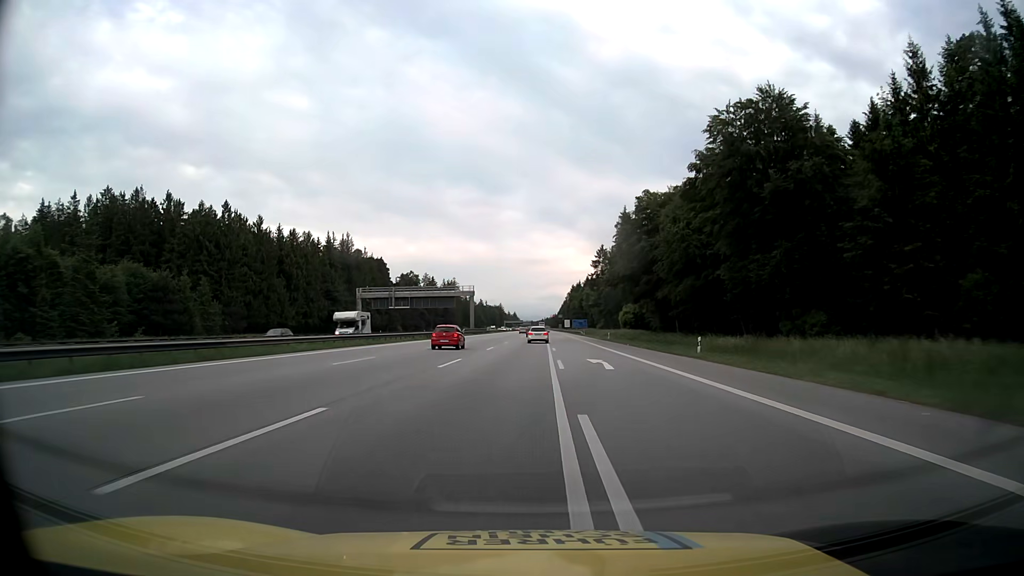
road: motorway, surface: asphalt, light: Day
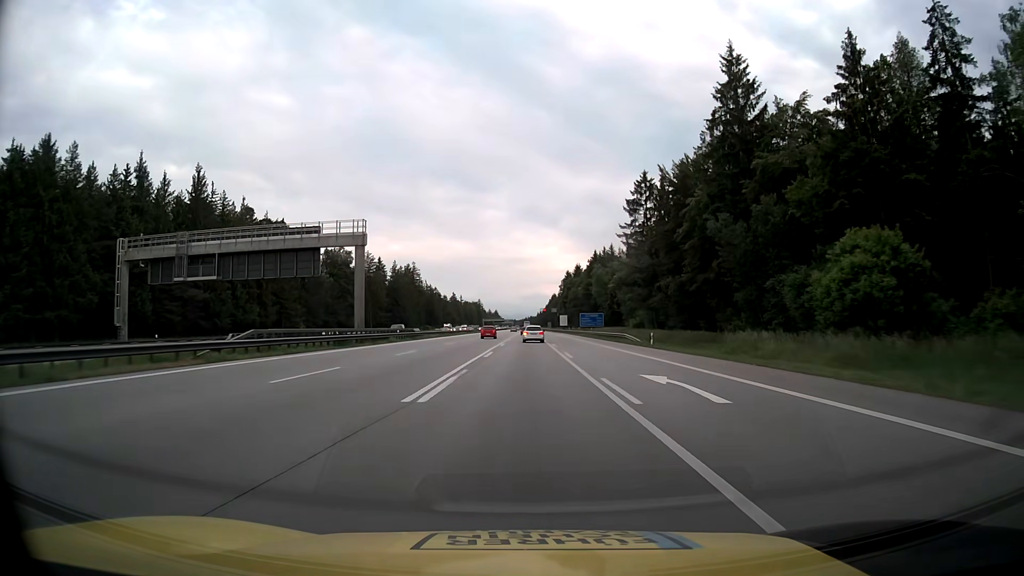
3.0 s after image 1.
(+0.8, +82.8) m; +1°
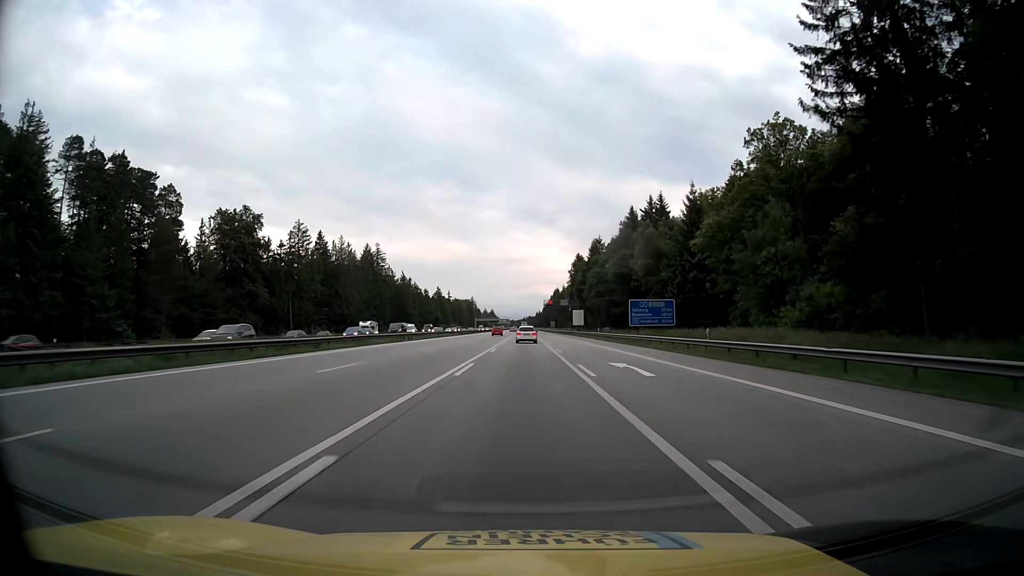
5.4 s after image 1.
(+0.1, +65.4) m; 0°
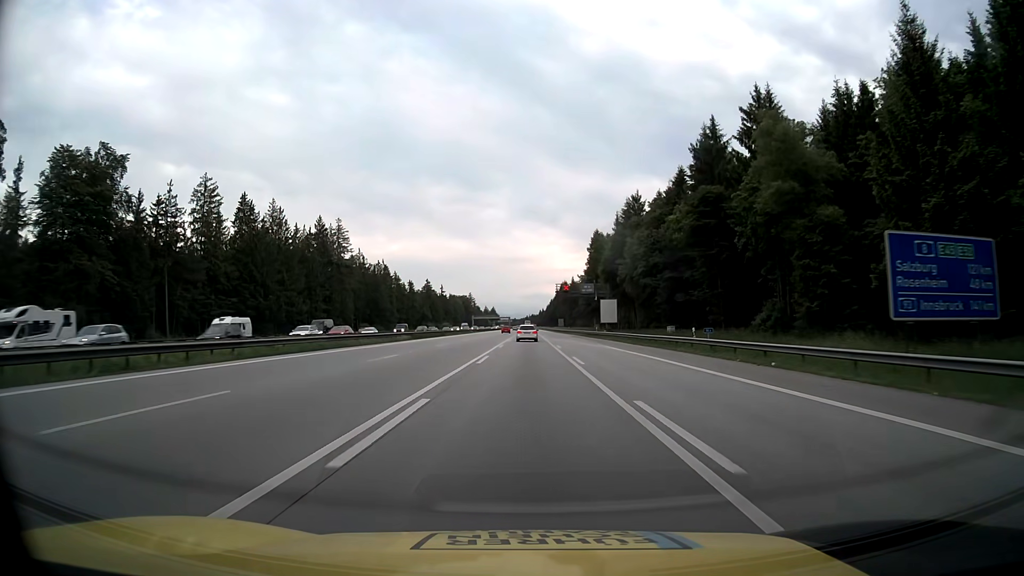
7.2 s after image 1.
(-0.1, +48.5) m; 0°
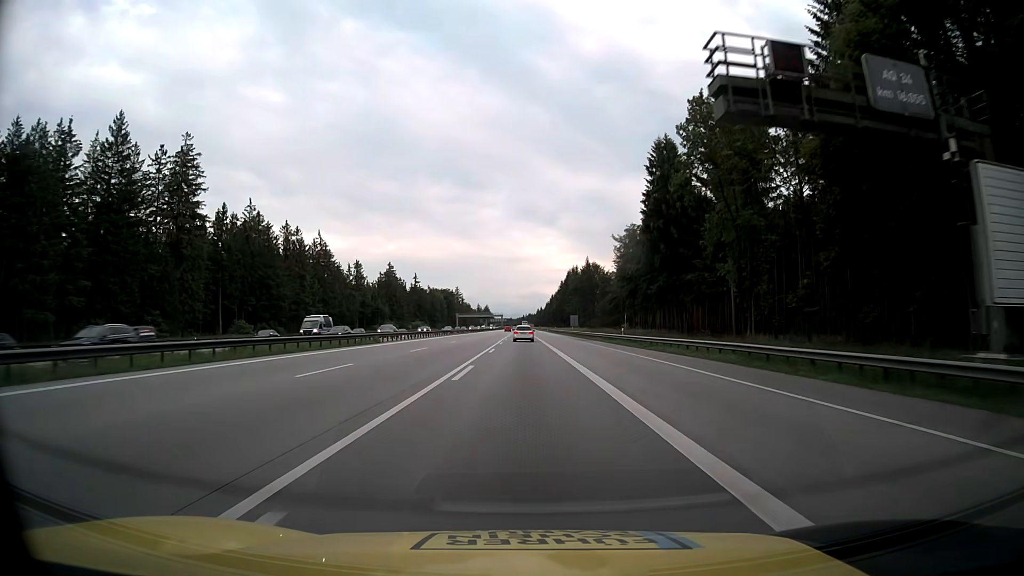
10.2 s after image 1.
(+0.3, +80.1) m; 0°
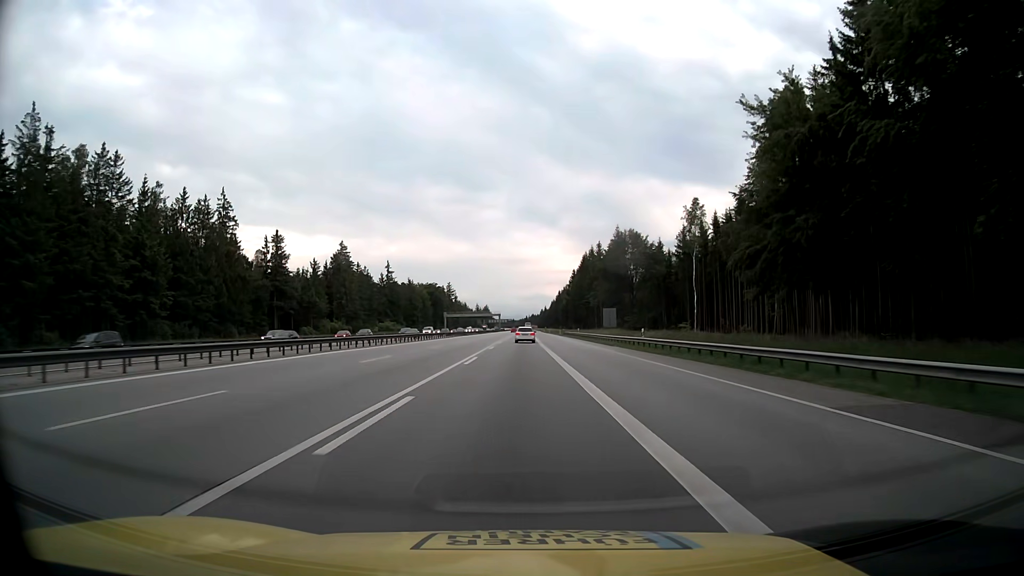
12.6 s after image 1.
(0.0, +63.9) m; 0°
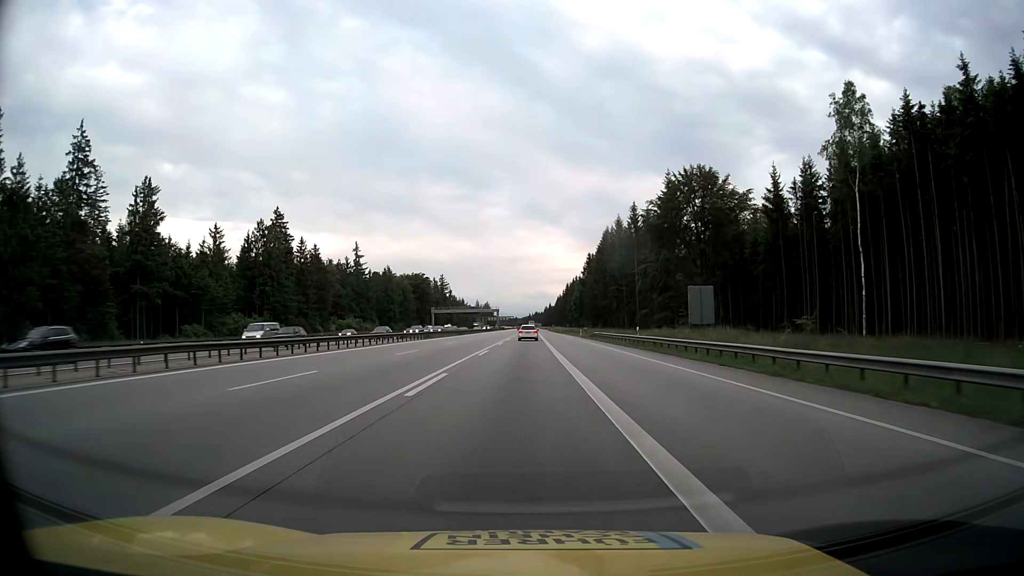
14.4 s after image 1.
(-0.3, +48.2) m; -1°
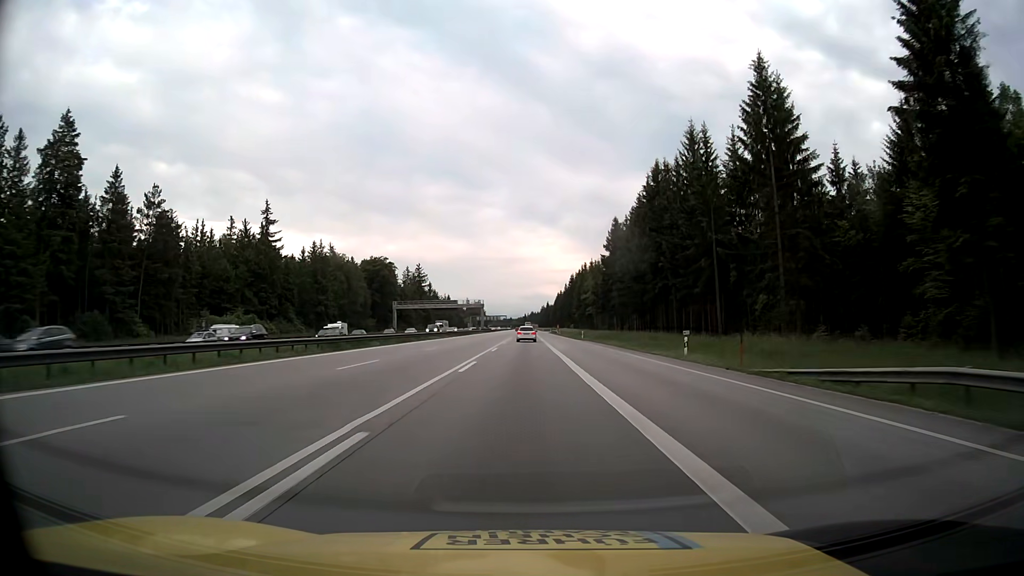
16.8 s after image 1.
(+0.2, +64.9) m; 0°
(0, +10) (0, +20) (0, +30) (0, +40) (0, +50) (0, +60) (0, +70) (0, +80) (0, +90) (0, +100) m
